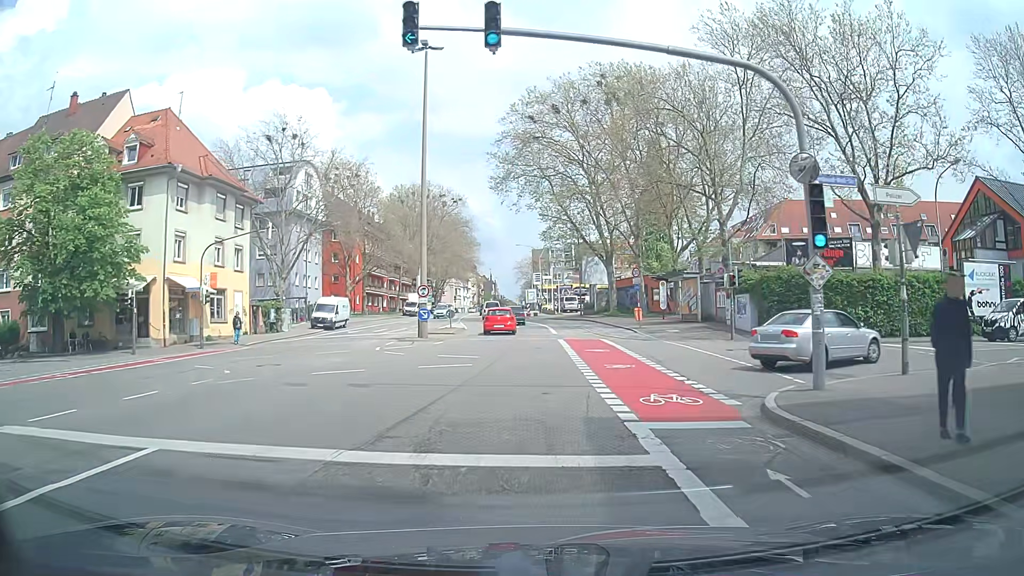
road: secondary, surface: asphalt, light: Day
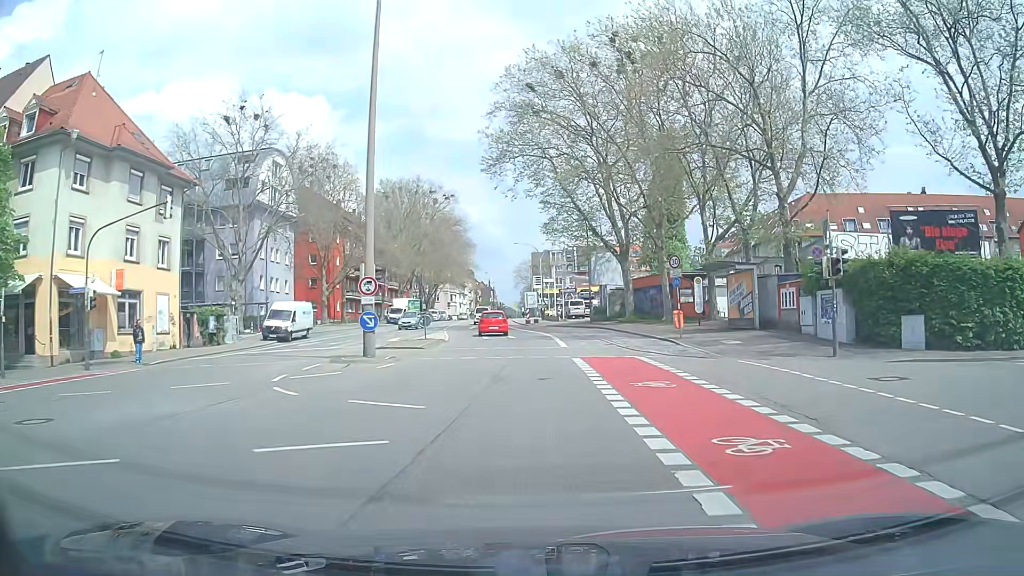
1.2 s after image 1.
(0.0, +10.7) m; 0°
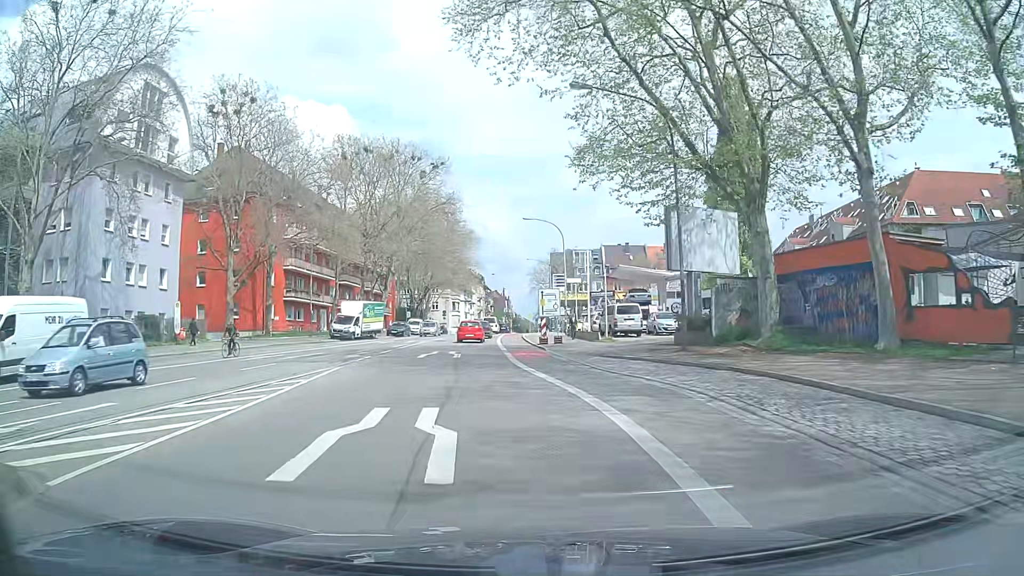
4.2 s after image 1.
(-0.1, +29.6) m; -2°
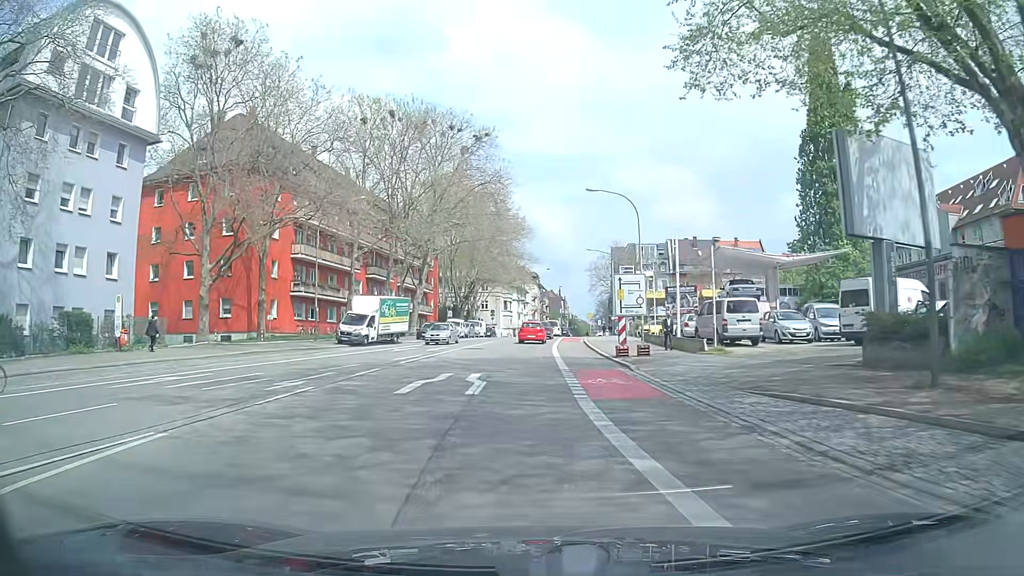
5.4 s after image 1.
(-0.5, +12.8) m; -5°
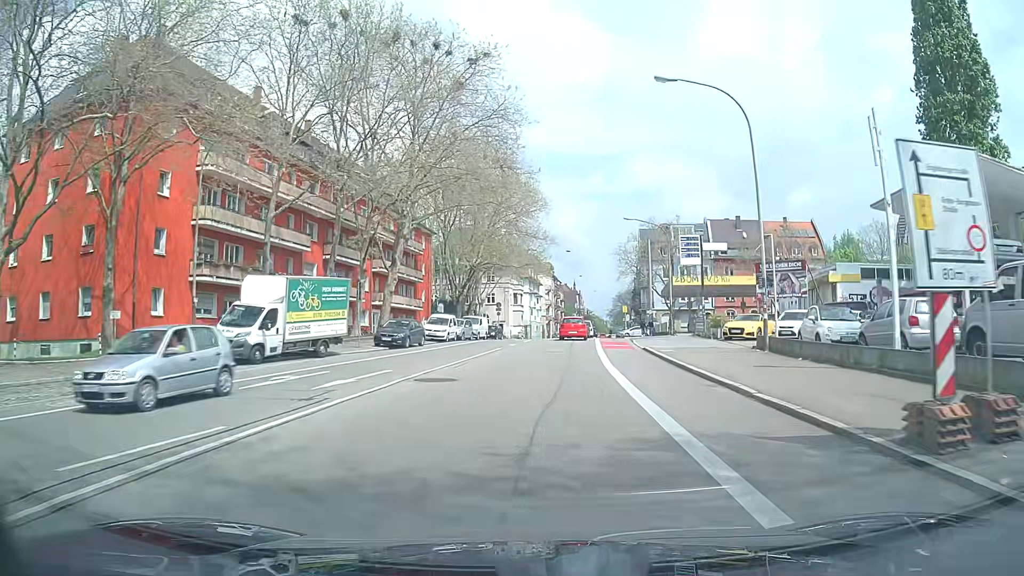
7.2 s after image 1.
(-0.5, +19.9) m; -1°
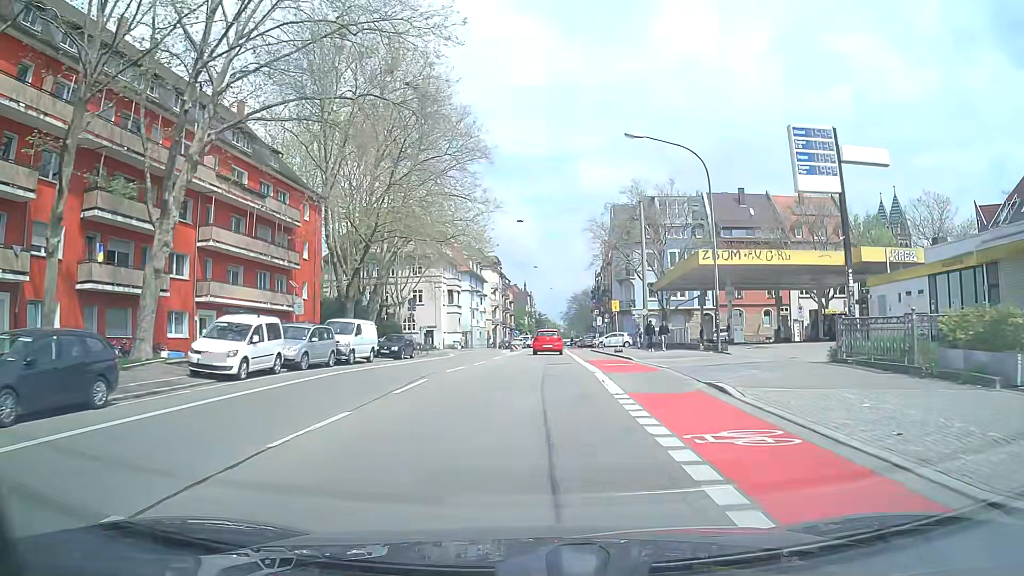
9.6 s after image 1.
(+1.0, +26.1) m; +4°
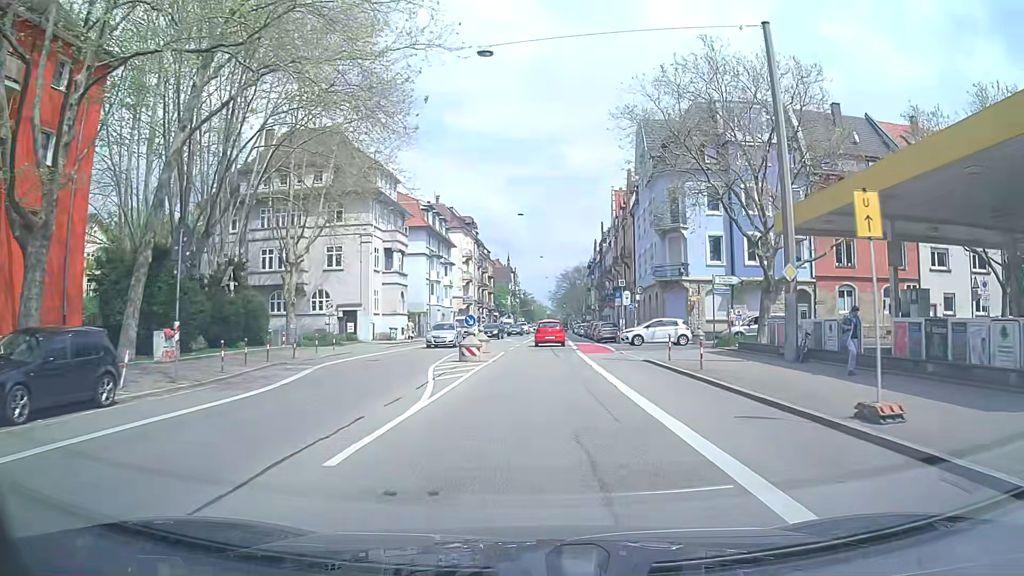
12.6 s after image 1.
(+0.2, +30.6) m; +1°
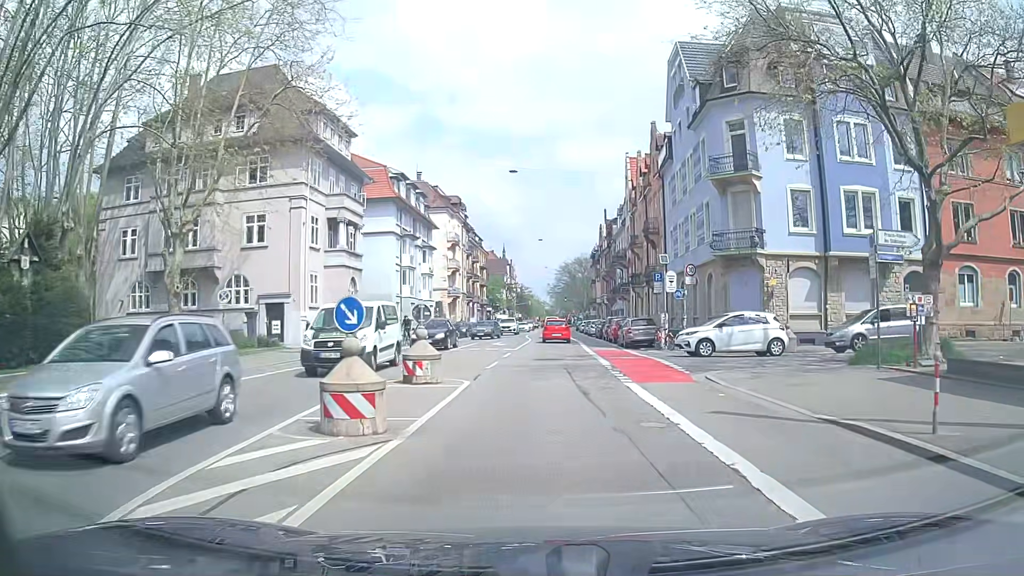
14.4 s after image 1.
(+0.1, +15.0) m; +1°
